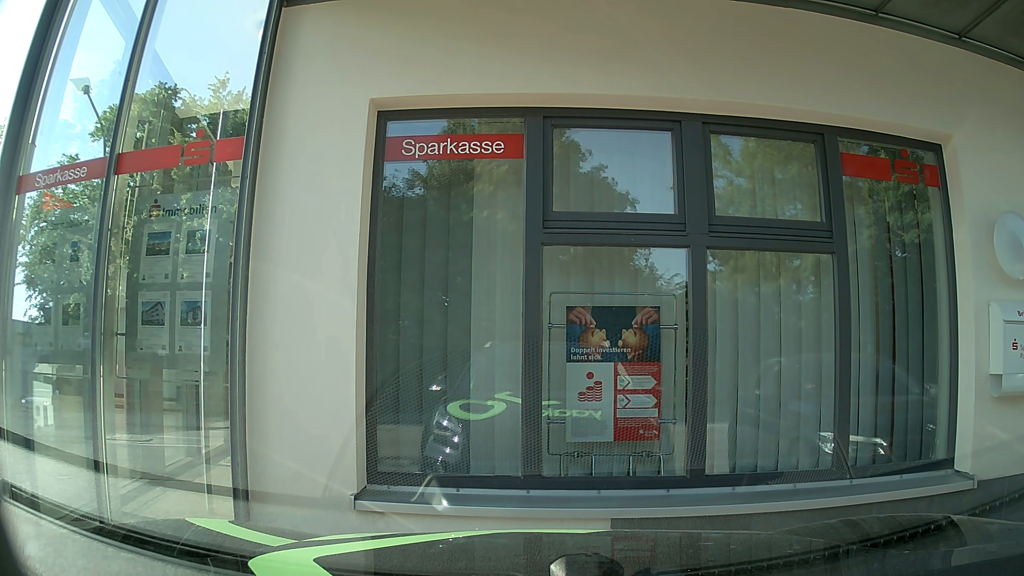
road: unclassified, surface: asphalt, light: Day
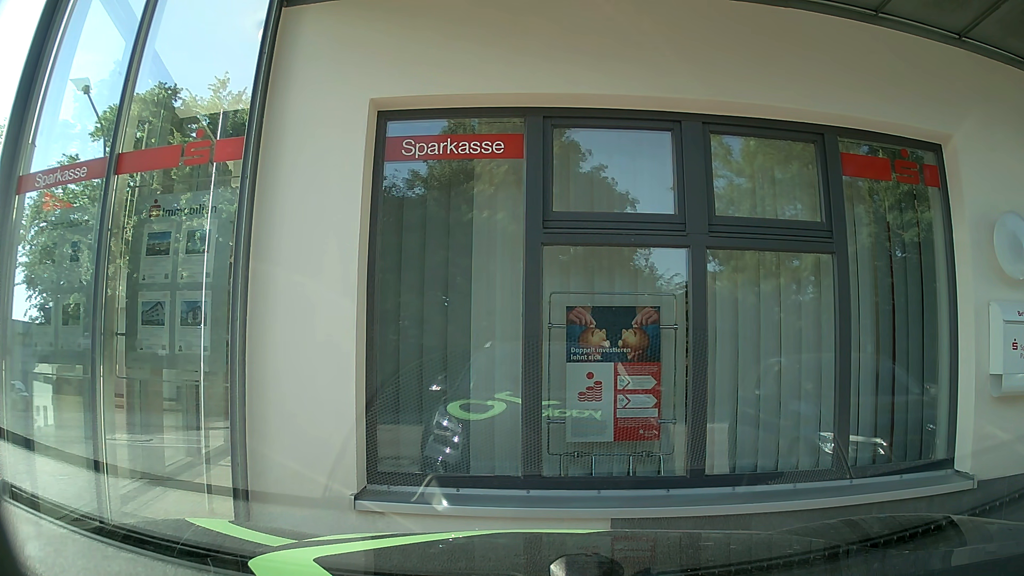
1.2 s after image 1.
(0.0, 0.0) m; 0°
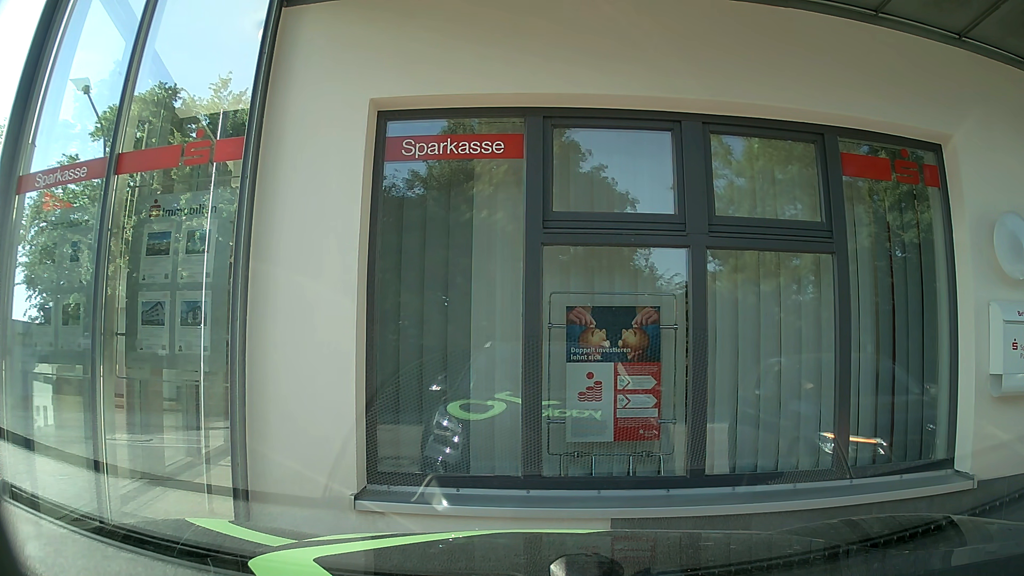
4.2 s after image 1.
(0.0, 0.0) m; 0°
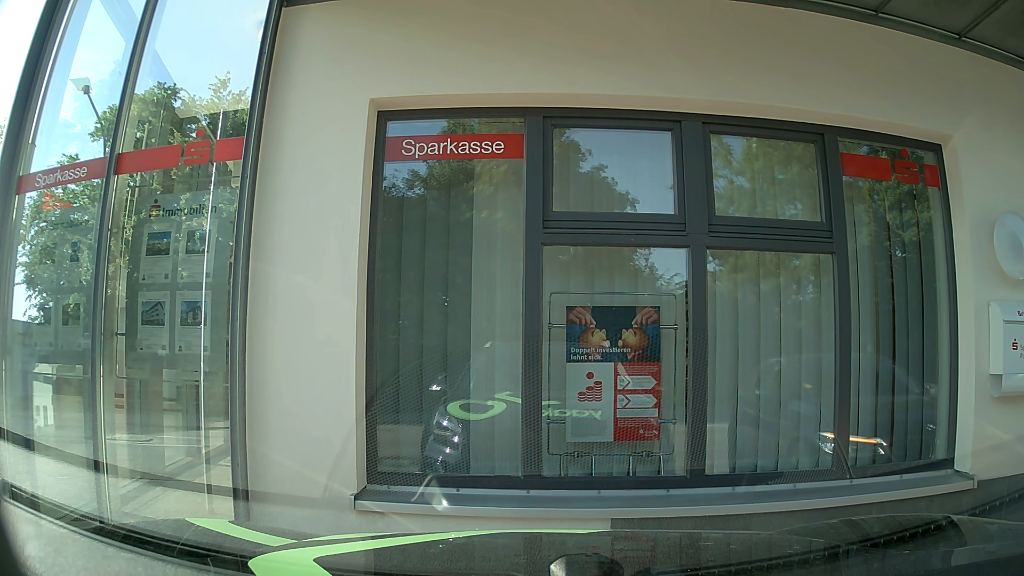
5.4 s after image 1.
(0.0, 0.0) m; 0°
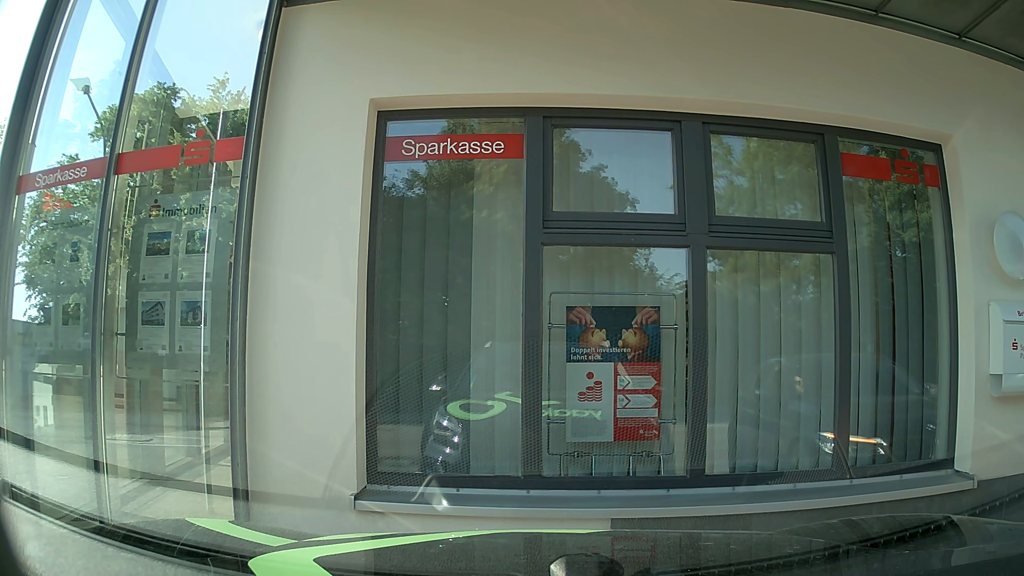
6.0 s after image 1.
(0.0, 0.0) m; 0°
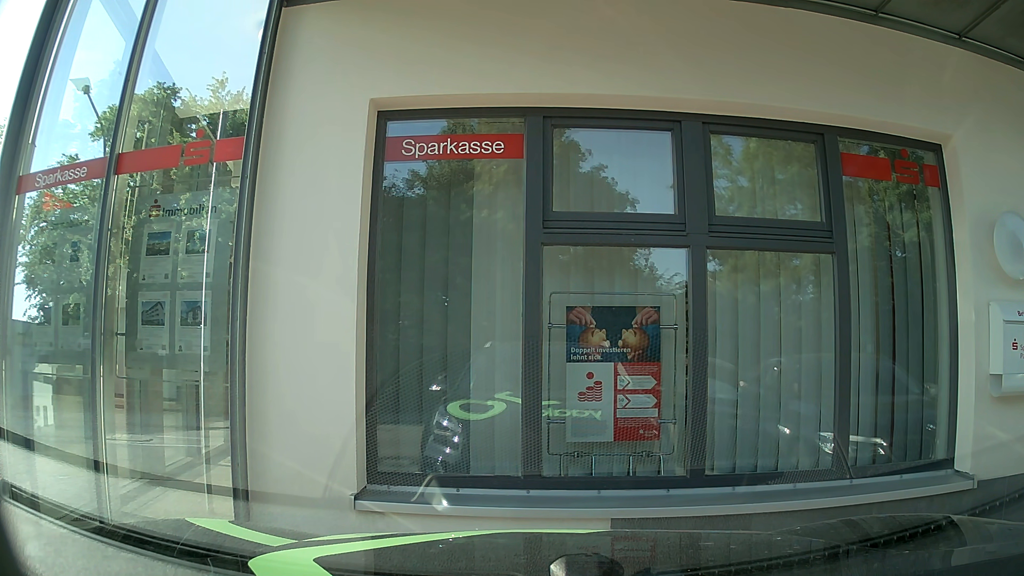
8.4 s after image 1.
(0.0, 0.0) m; 0°
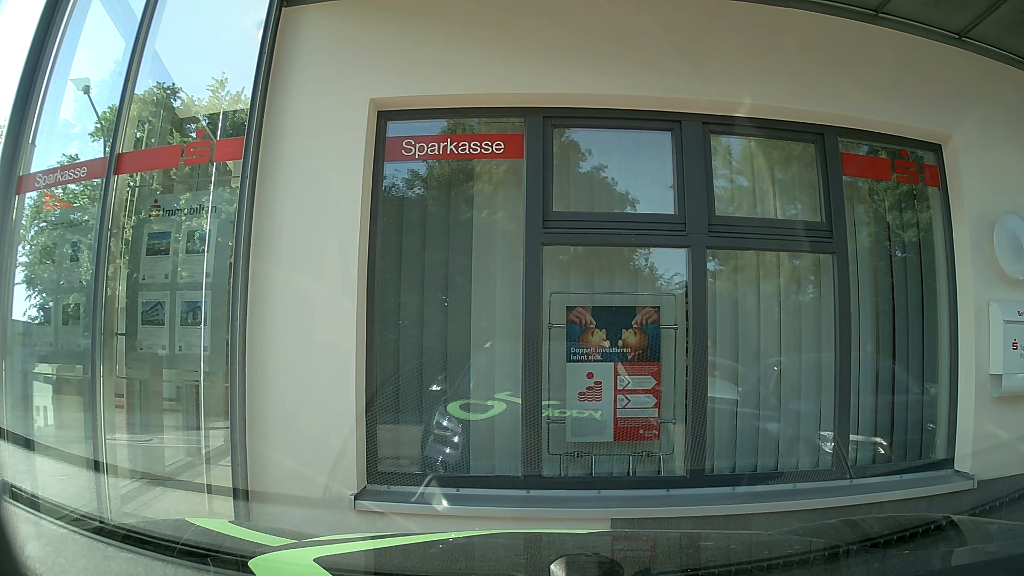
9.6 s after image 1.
(0.0, 0.0) m; 0°
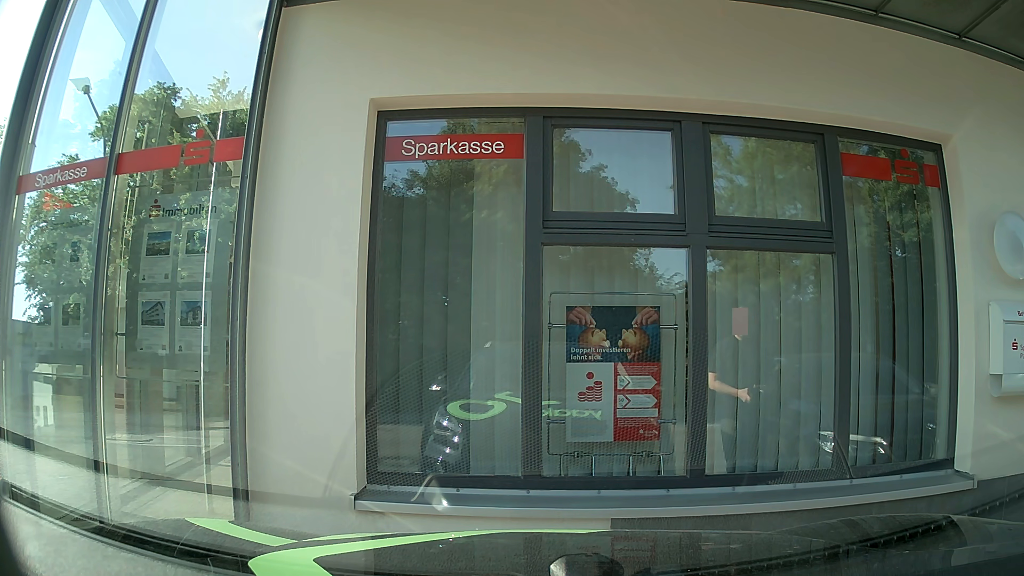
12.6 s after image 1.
(0.0, 0.0) m; 0°
